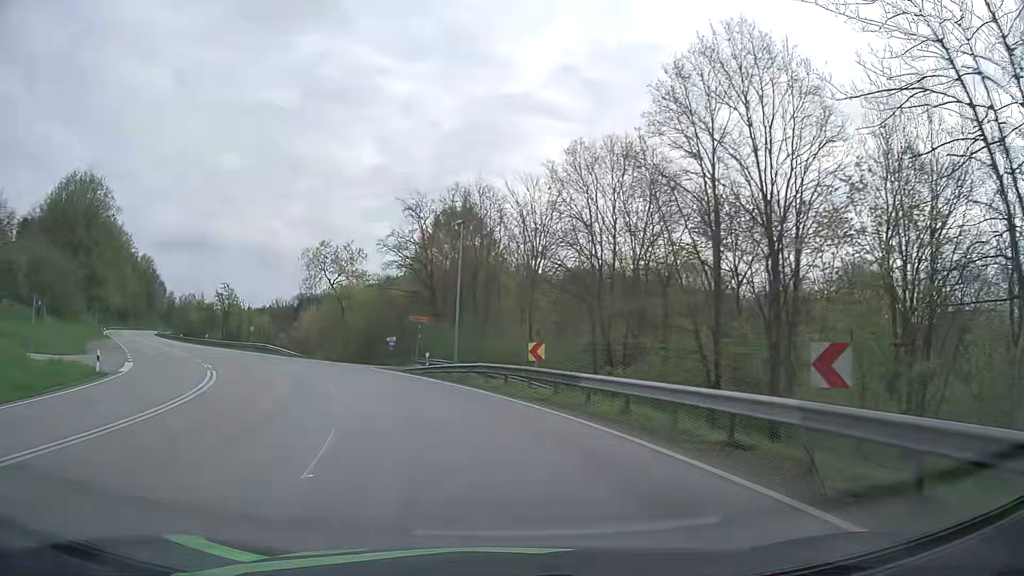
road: primary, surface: asphalt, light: Day
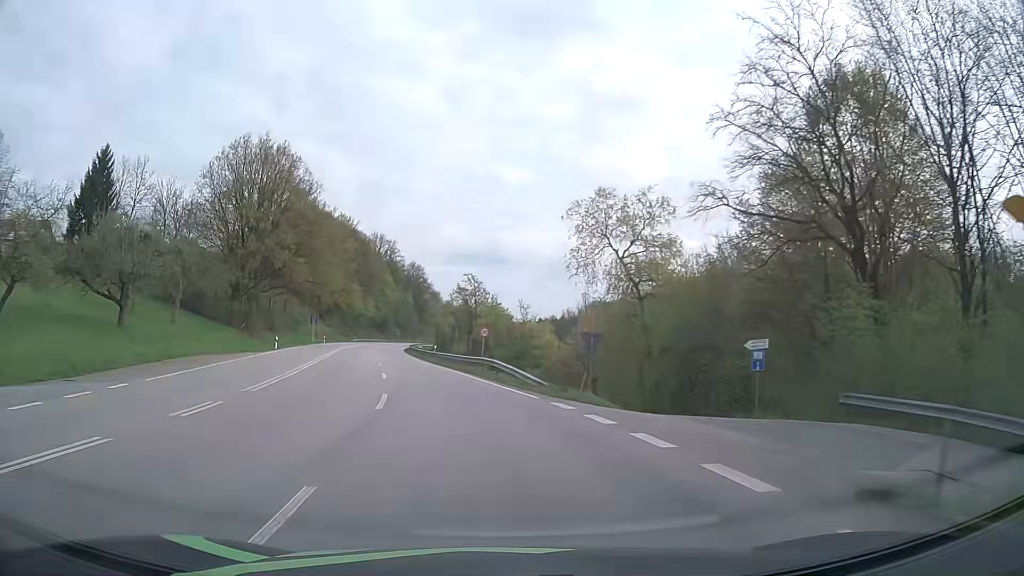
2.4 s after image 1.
(-6.7, +28.0) m; -26°
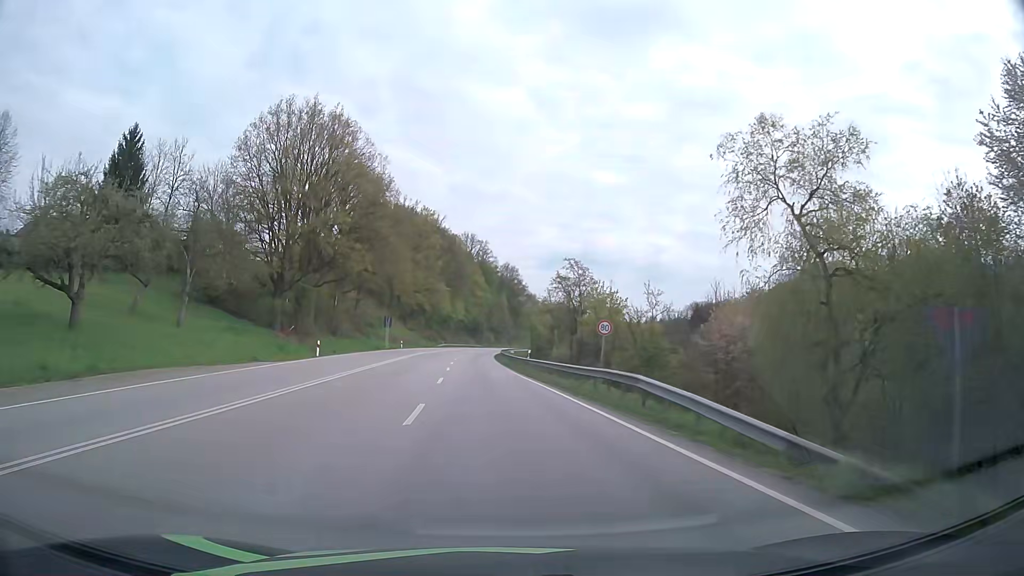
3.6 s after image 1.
(-1.3, +14.9) m; -8°
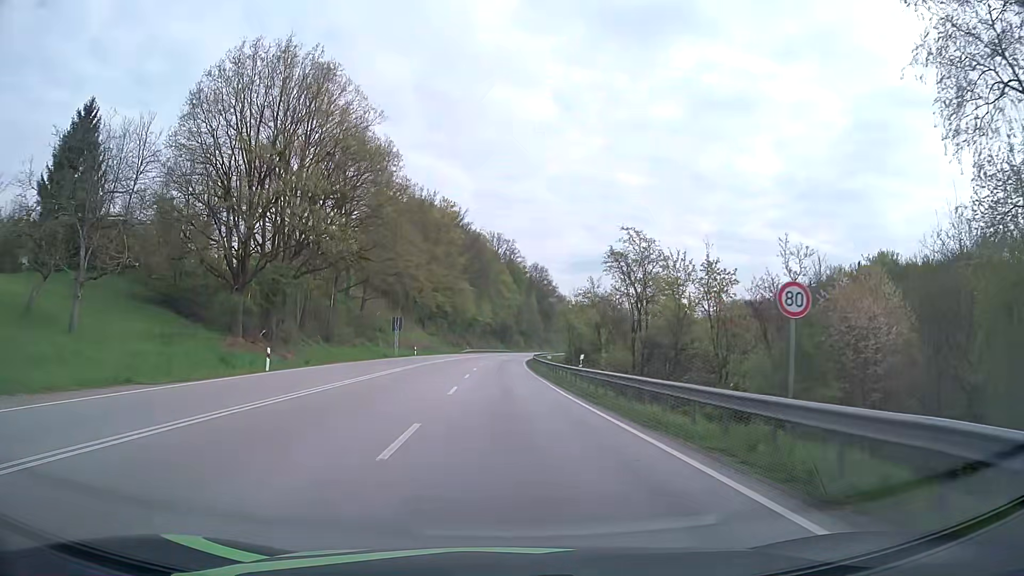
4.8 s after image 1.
(-0.5, +15.4) m; -3°
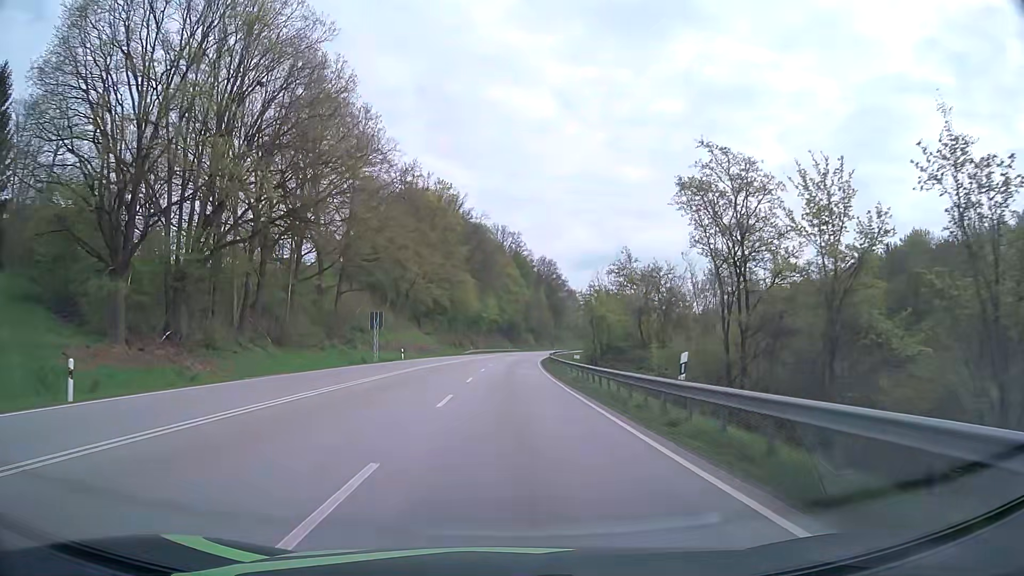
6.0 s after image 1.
(-0.1, +16.3) m; -1°
